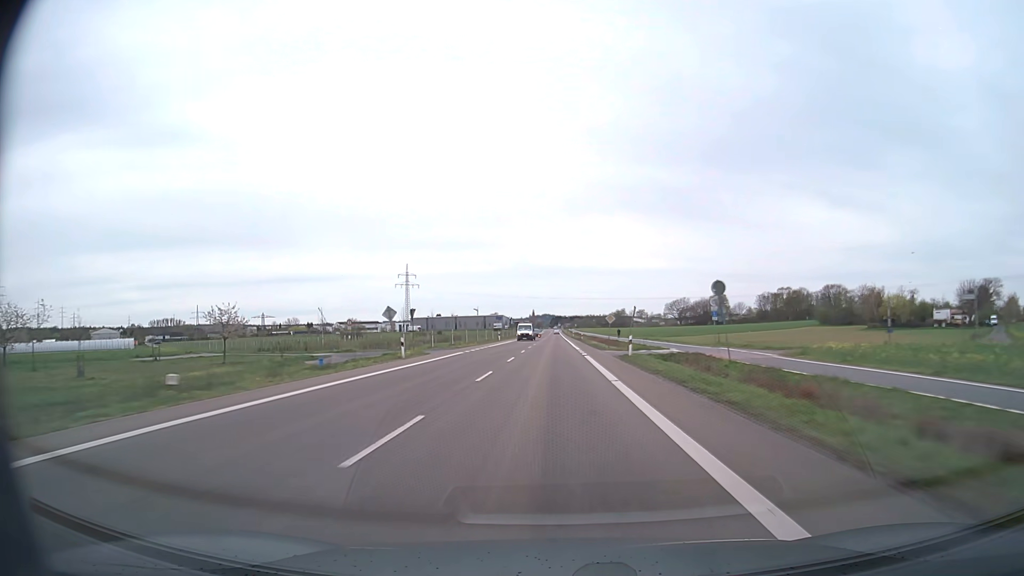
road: secondary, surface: asphalt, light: Day
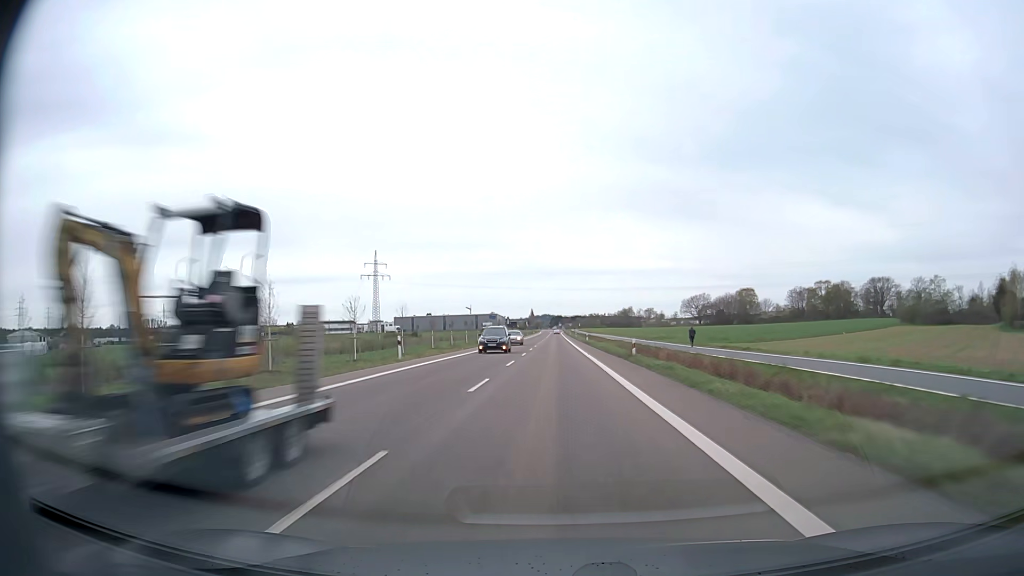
(0.0, +59.7) m; 0°
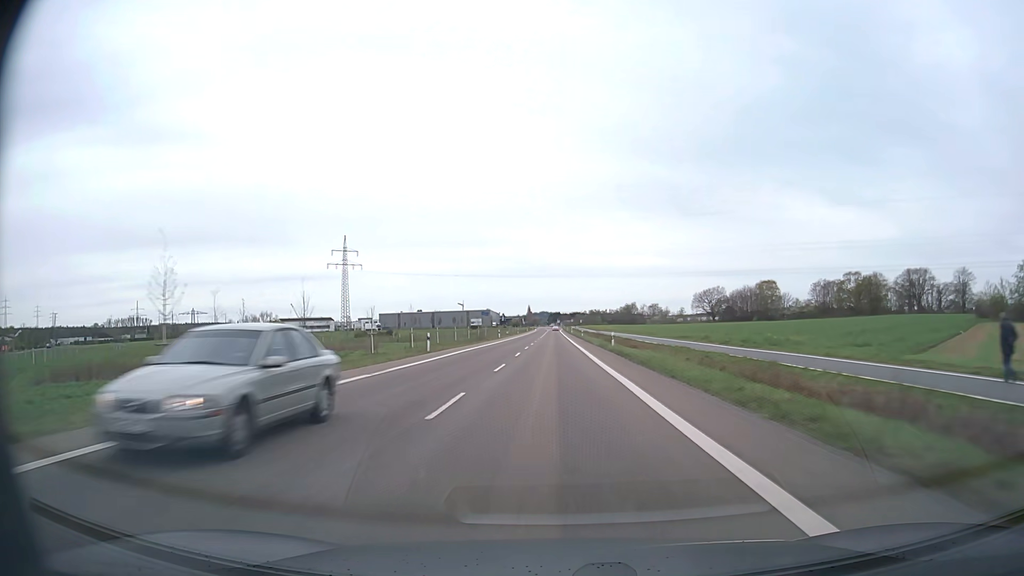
(+0.1, +38.7) m; 0°
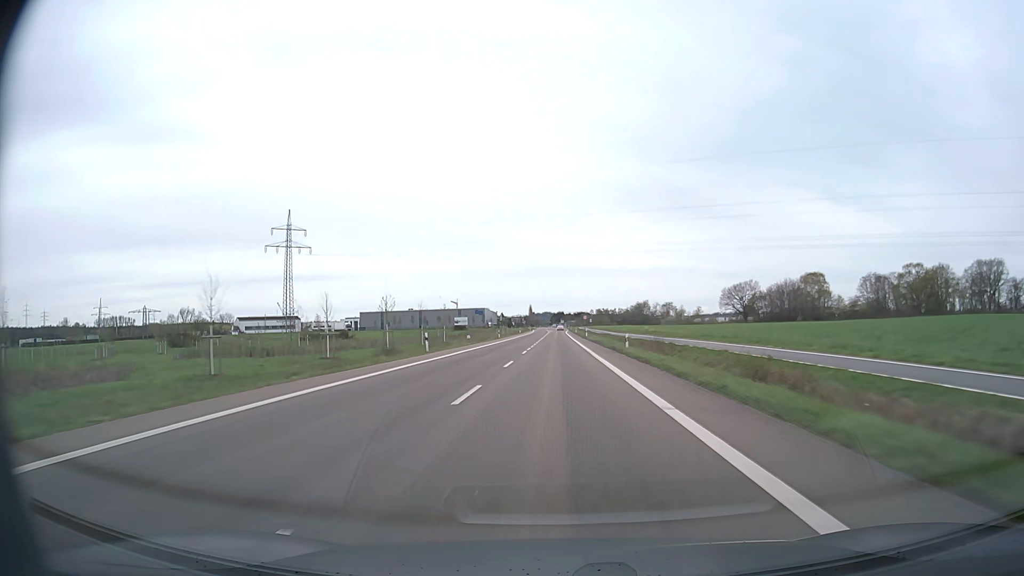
(-0.1, +54.8) m; 0°
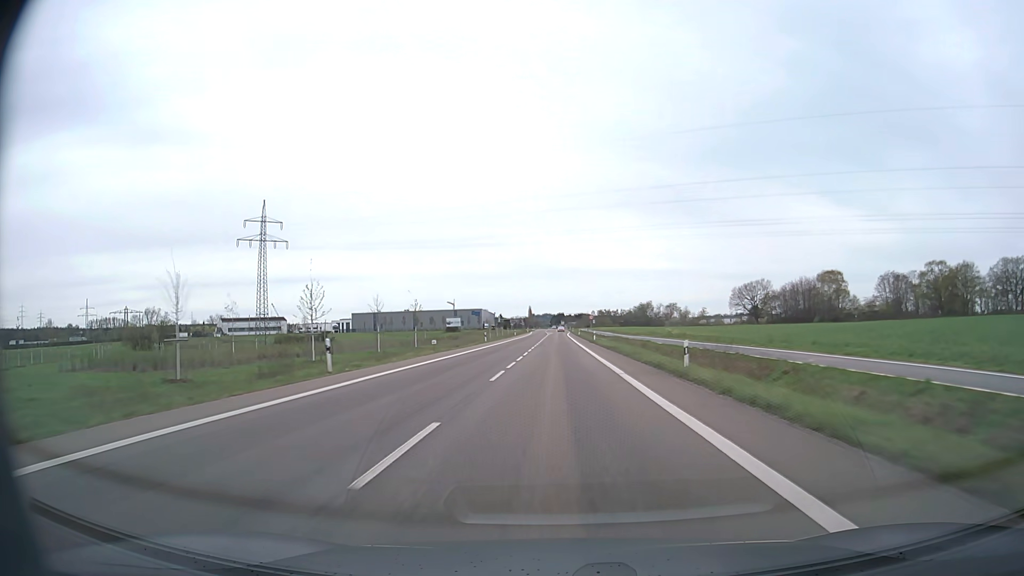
(0.0, +17.3) m; 0°
(0, +10) (0, +20) (0, +30) (0, +40) (0, +50) (0, +60) (0, +70) (0, +80) (0, +90) (+1, +100) m
